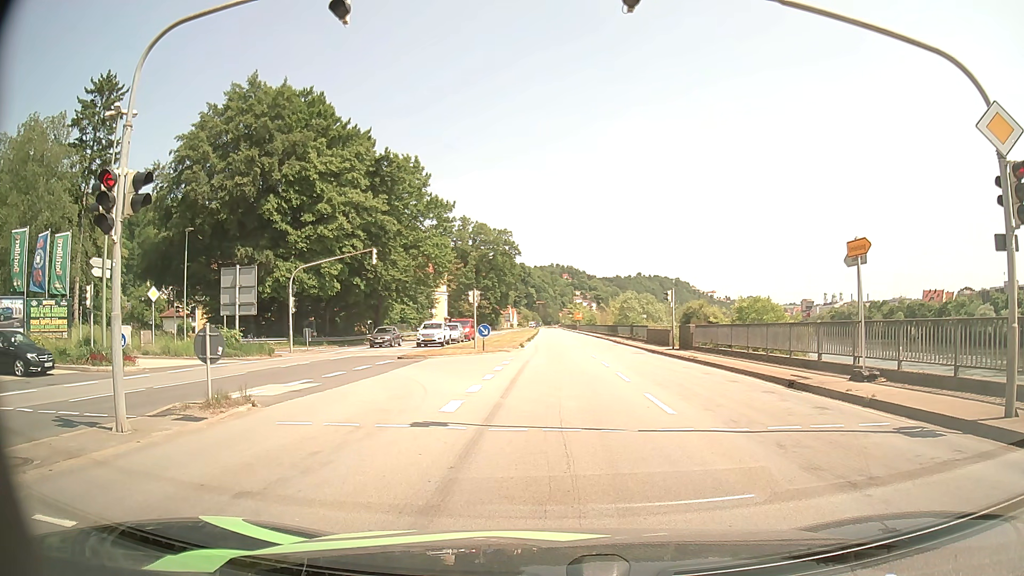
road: primary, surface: asphalt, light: Day
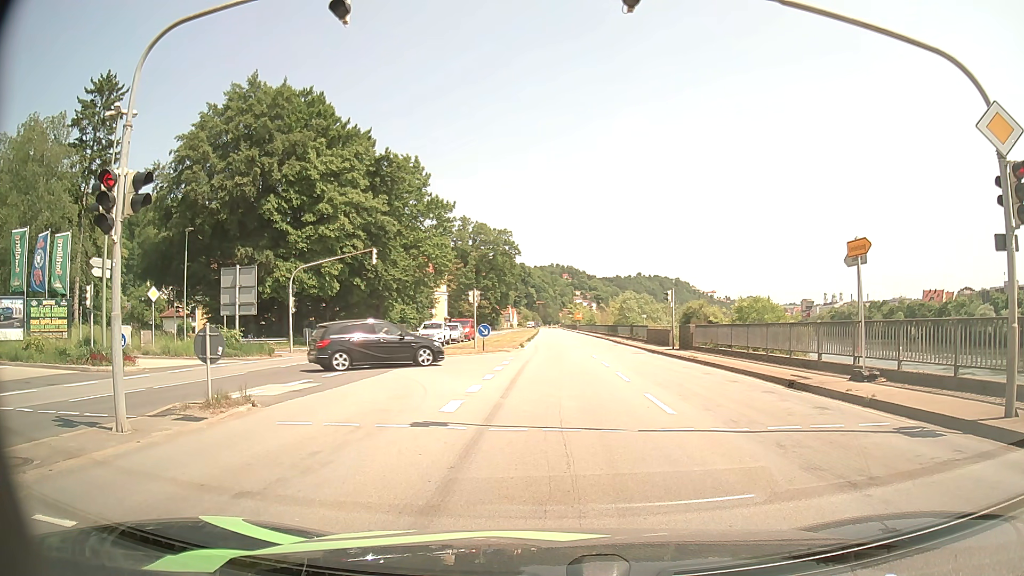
(0.0, 0.0) m; 0°
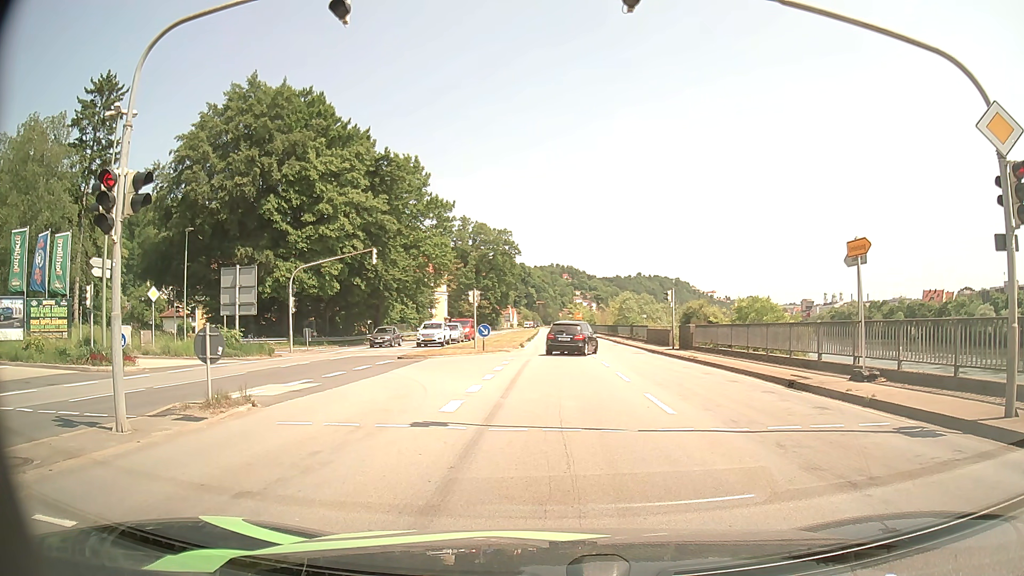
(0.0, 0.0) m; 0°
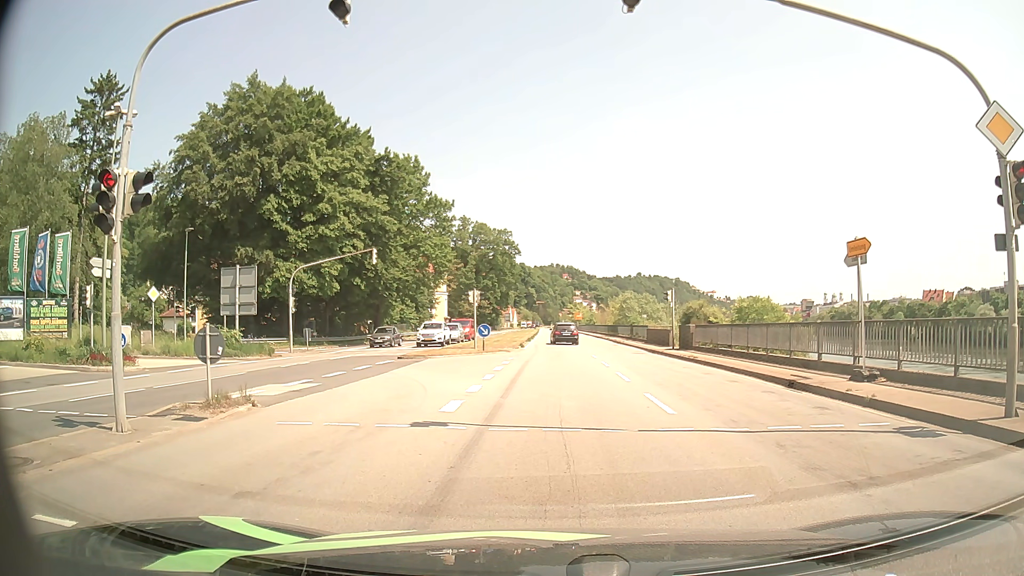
(0.0, 0.0) m; 0°
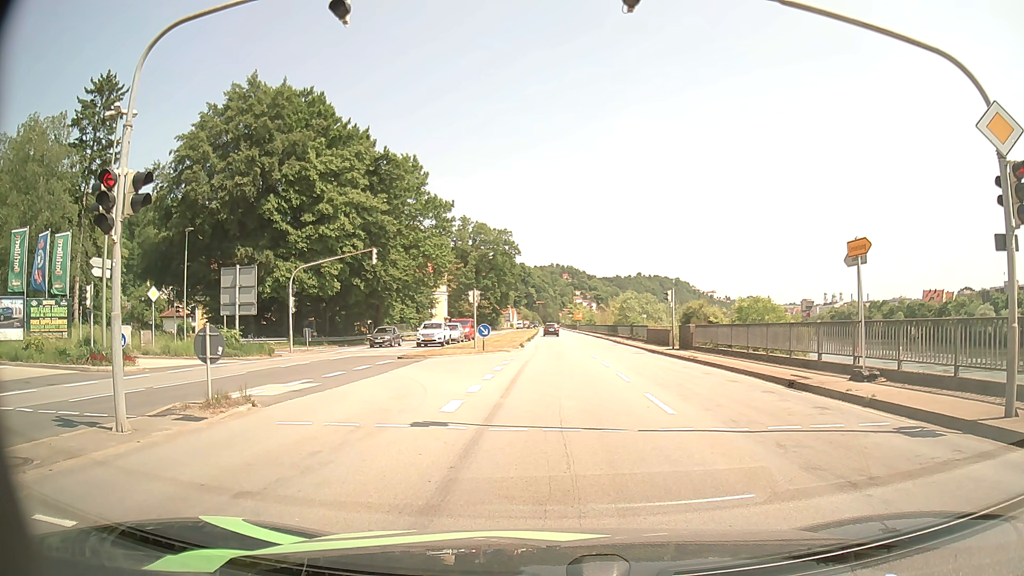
(0.0, 0.0) m; 0°
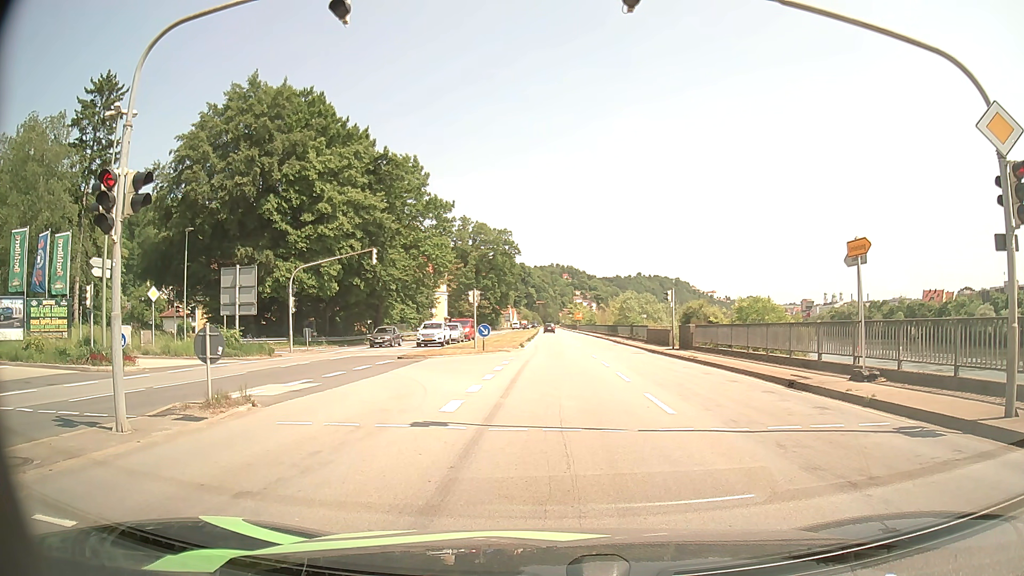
(0.0, 0.0) m; 0°
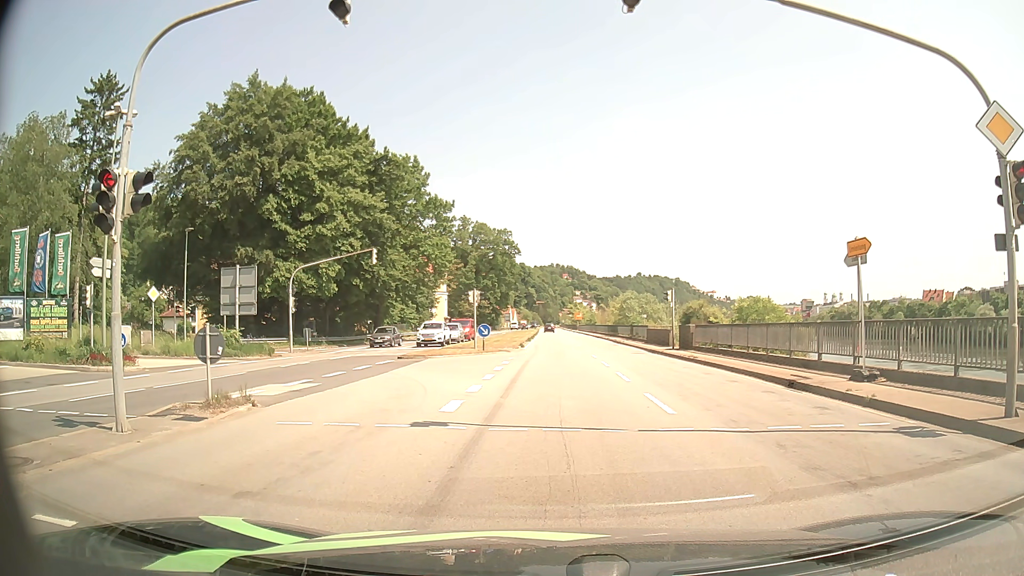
(0.0, 0.0) m; 0°
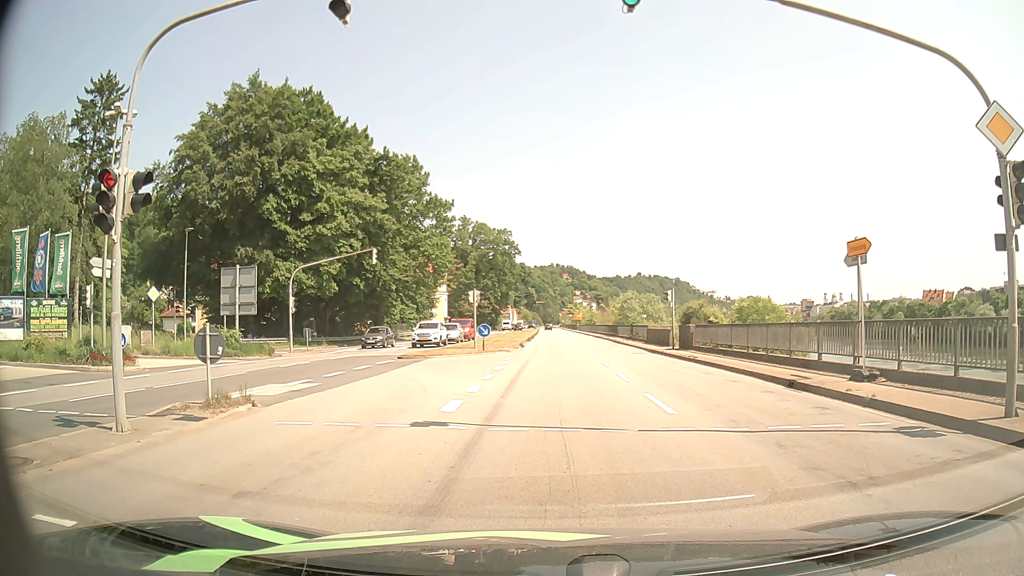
(0.0, 0.0) m; 0°
(0, +10) (0, +20) (0, +30) (-1, +40) (-1, +50) (-1, +60) (-1, +70) (-1, +80) (-1, +90) (-1, +100) m
